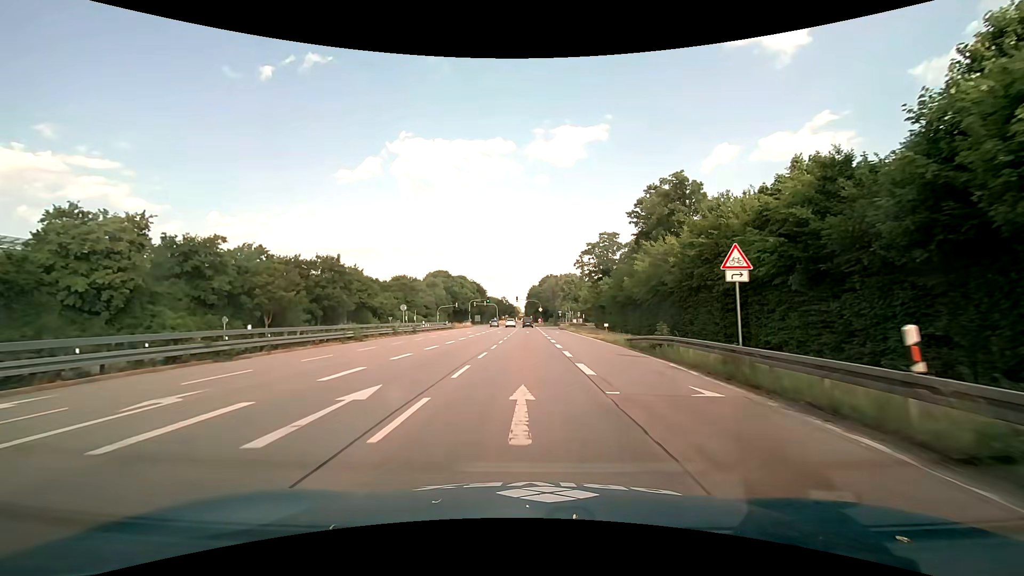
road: primary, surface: asphalt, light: Day
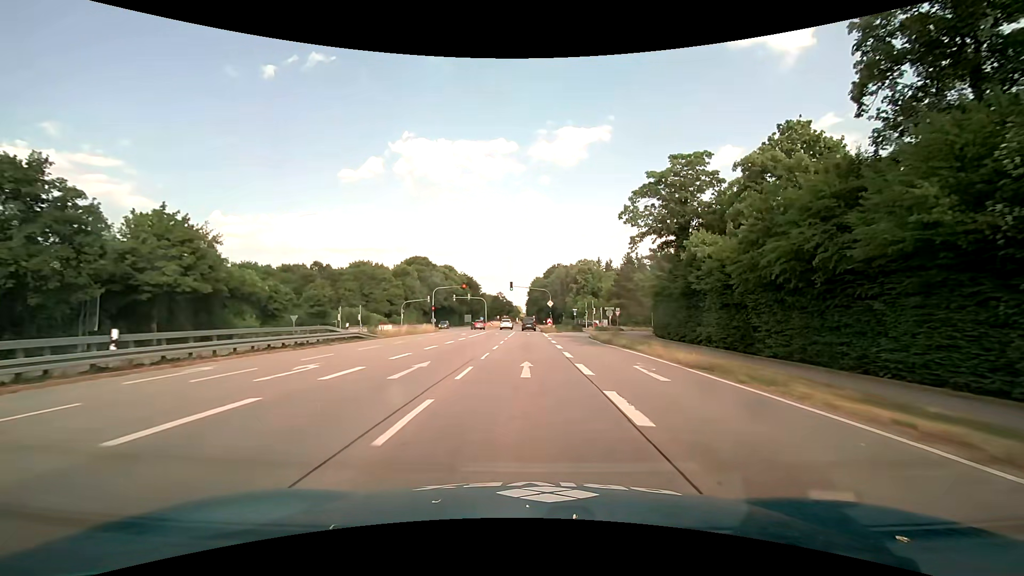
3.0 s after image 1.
(0.0, +41.8) m; 0°
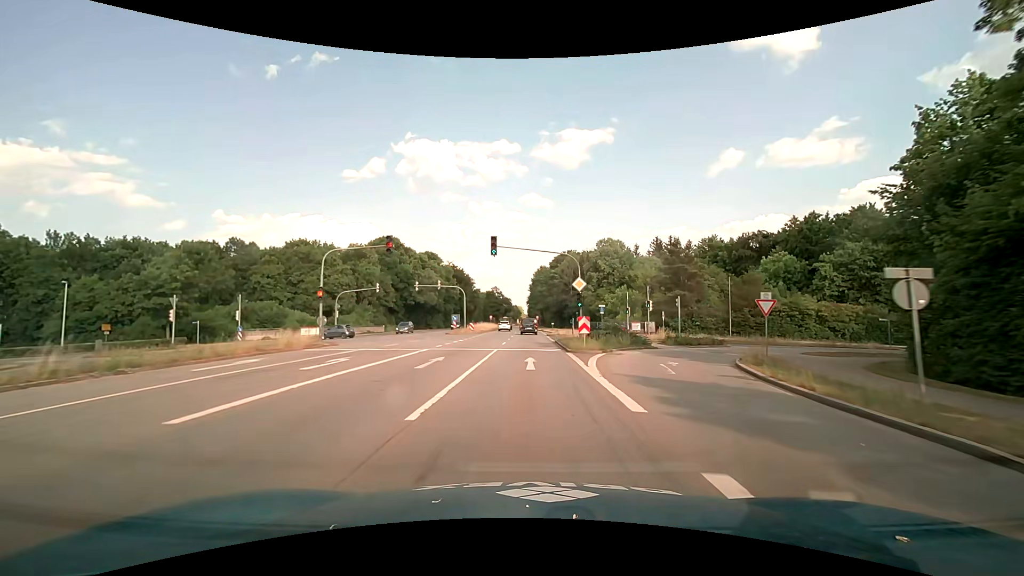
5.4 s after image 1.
(-0.1, +35.2) m; 0°
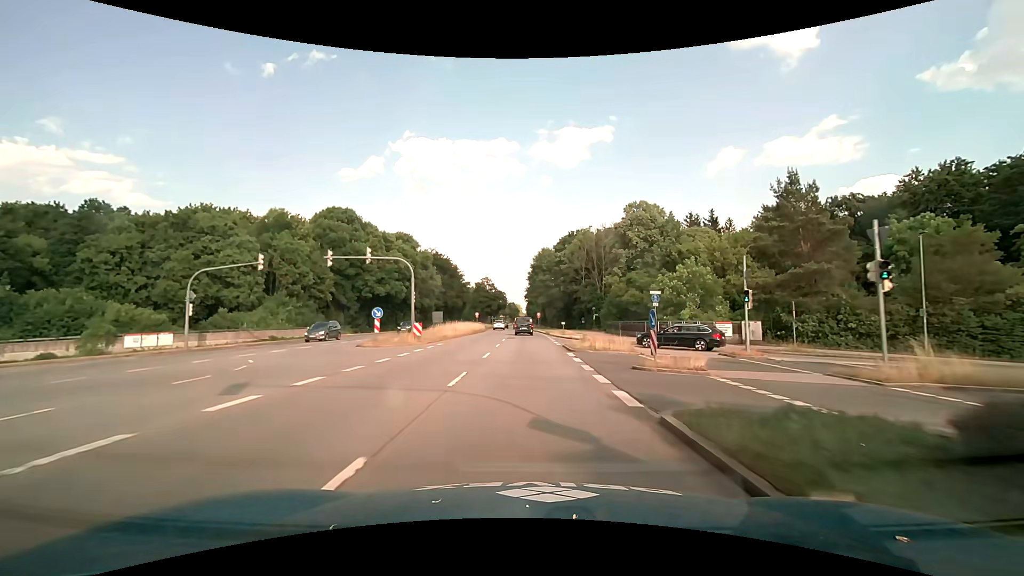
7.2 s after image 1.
(+0.1, +28.4) m; 0°
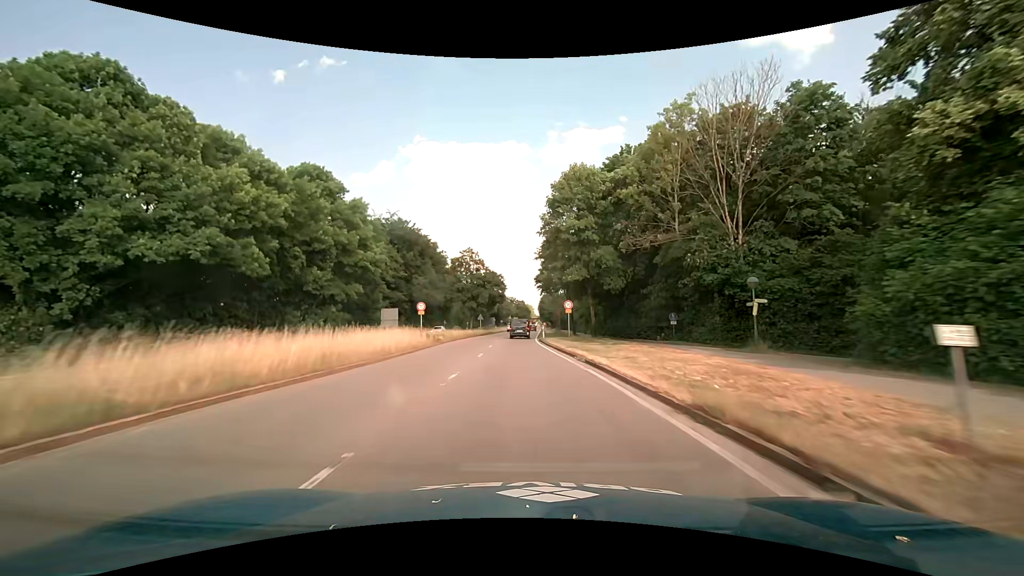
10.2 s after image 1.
(-0.1, +50.7) m; -1°
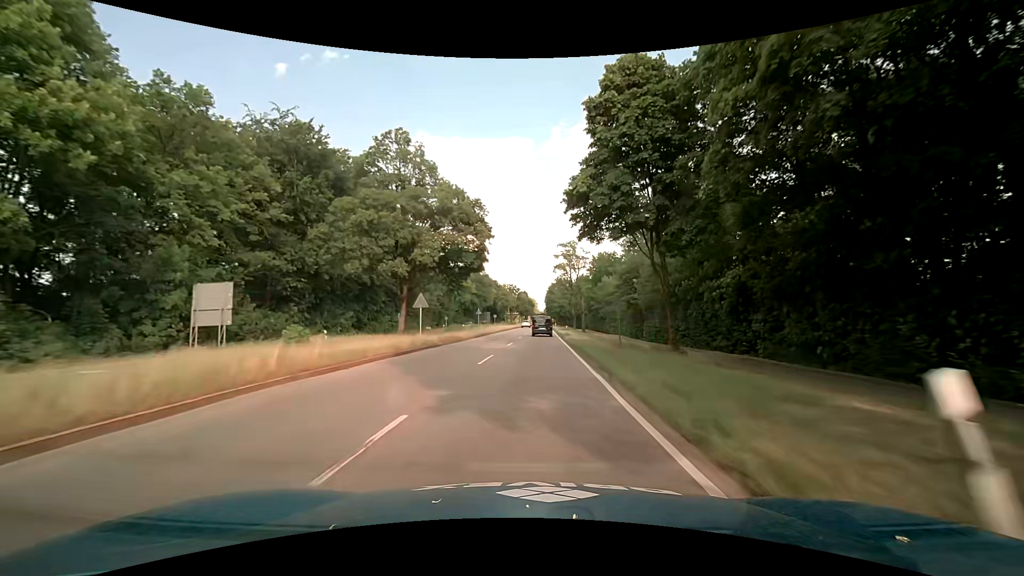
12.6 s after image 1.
(-1.1, +42.8) m; 0°
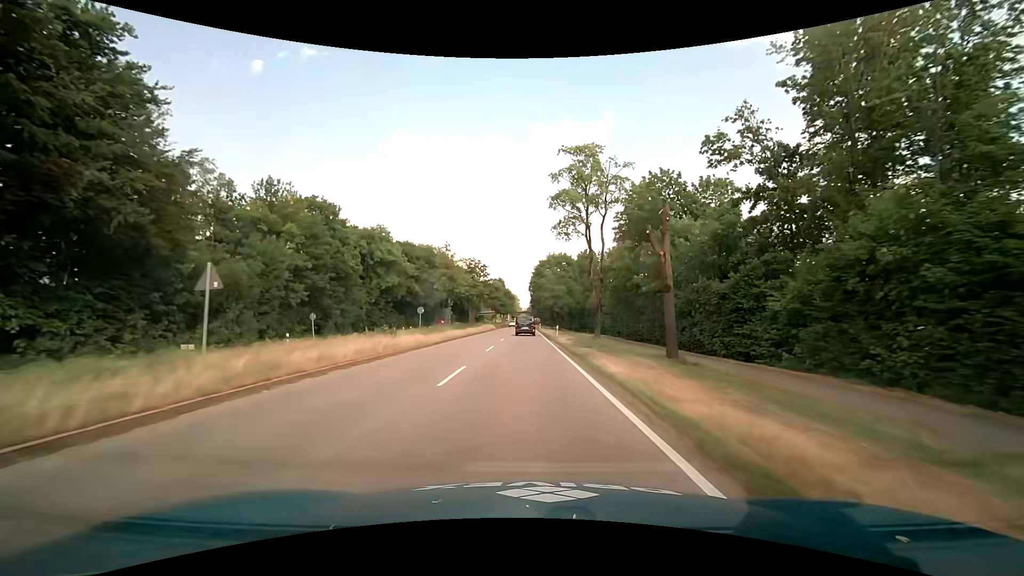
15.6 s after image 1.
(+1.2, +53.6) m; +2°
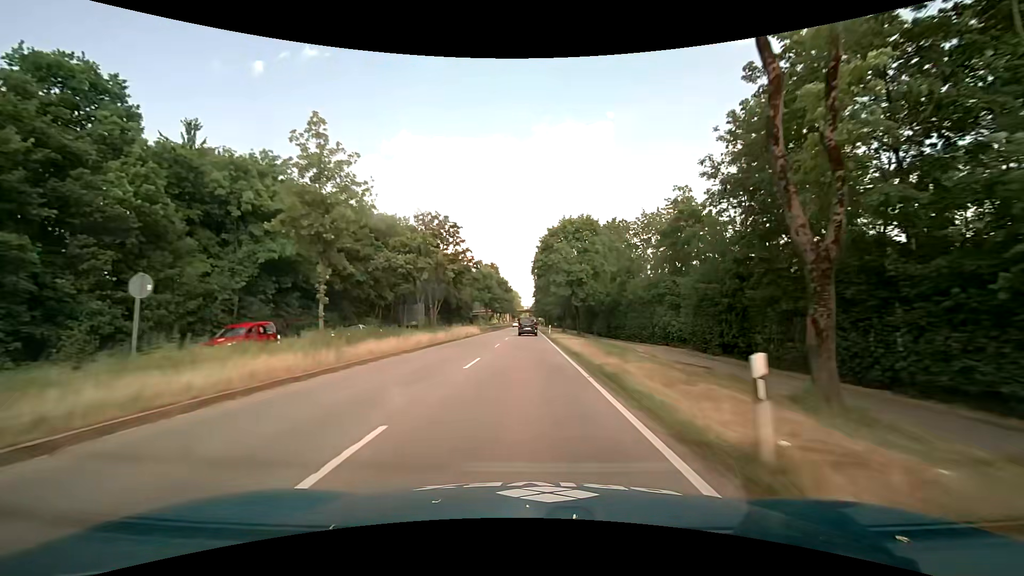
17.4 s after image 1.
(-0.1, +32.3) m; 0°
(0, +10) (0, +20) (0, +30) (0, +40) (0, +50) (0, +60) (0, +70) (0, +80) (0, +90) (0, +100) m
